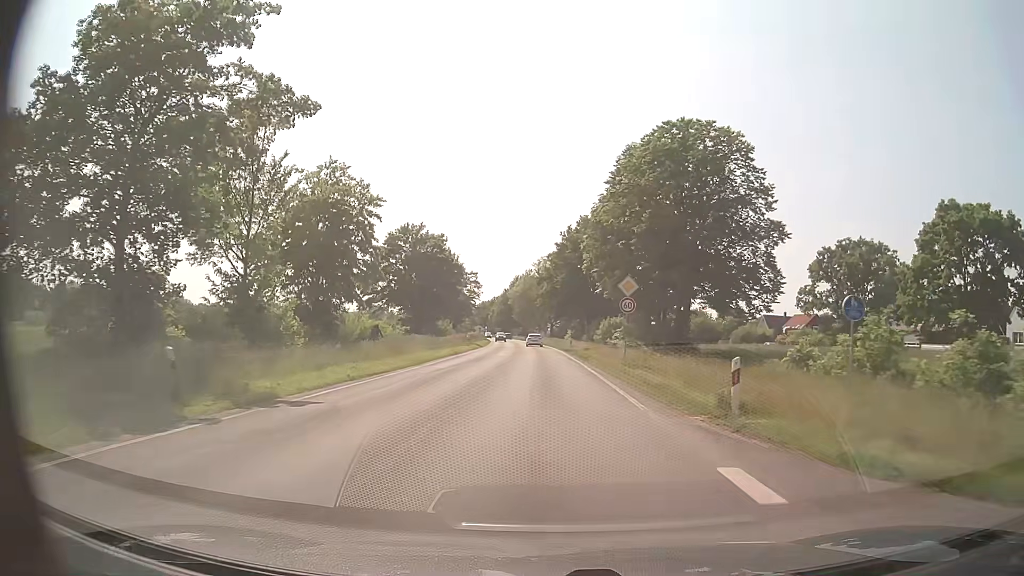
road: secondary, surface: asphalt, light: Day
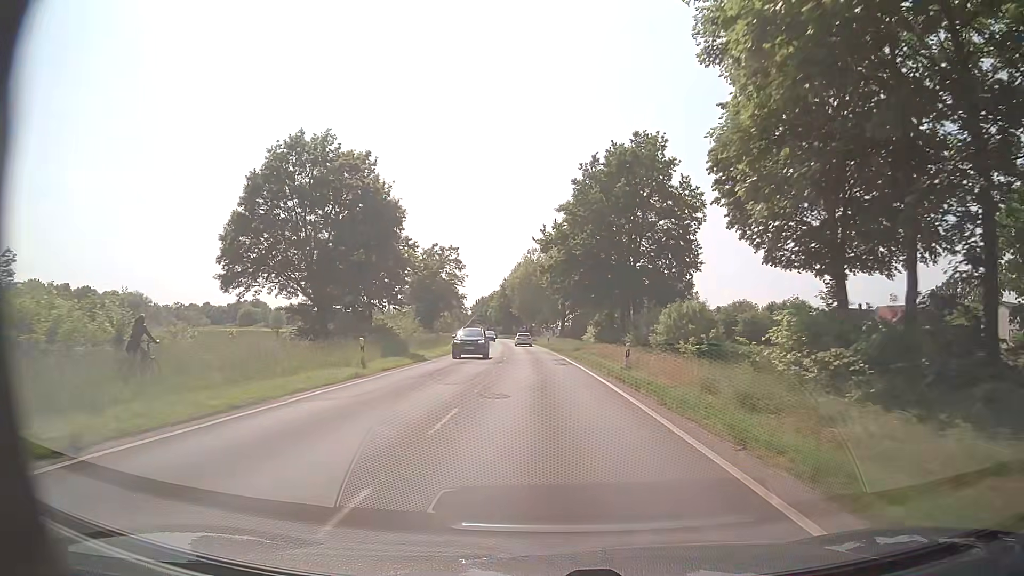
(-0.3, +35.5) m; -1°
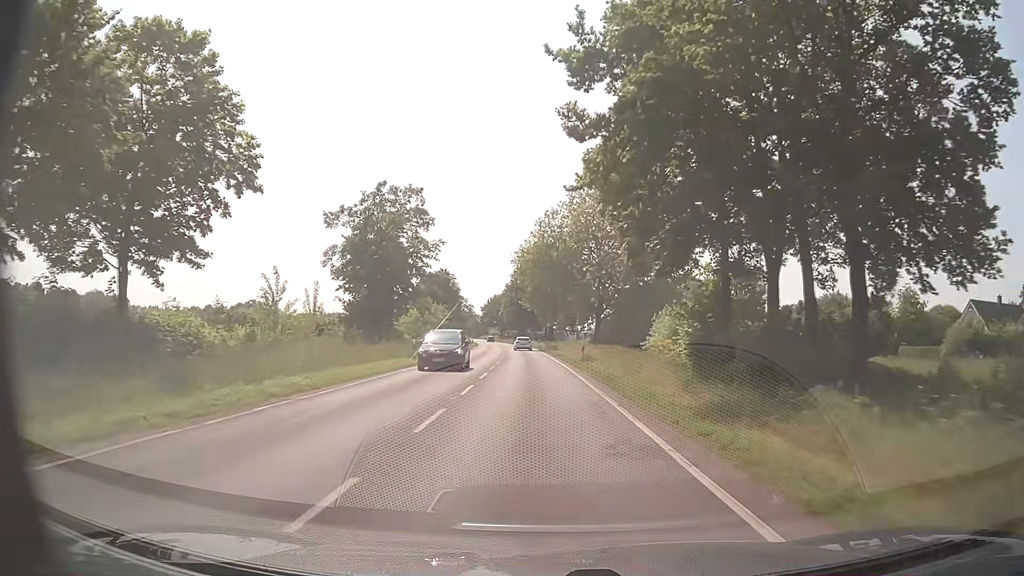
(-0.5, +37.4) m; -2°
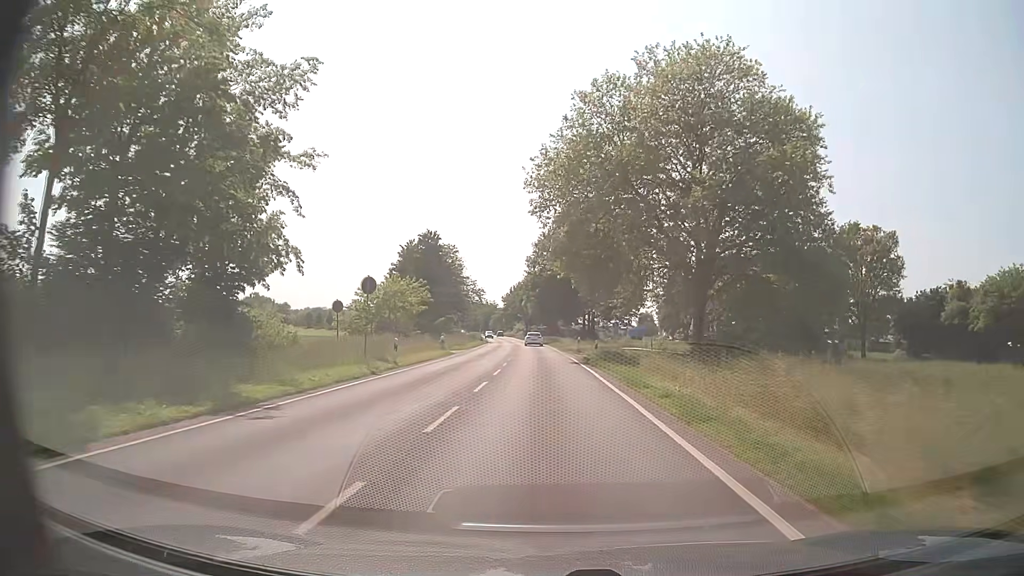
(-1.0, +38.5) m; -3°
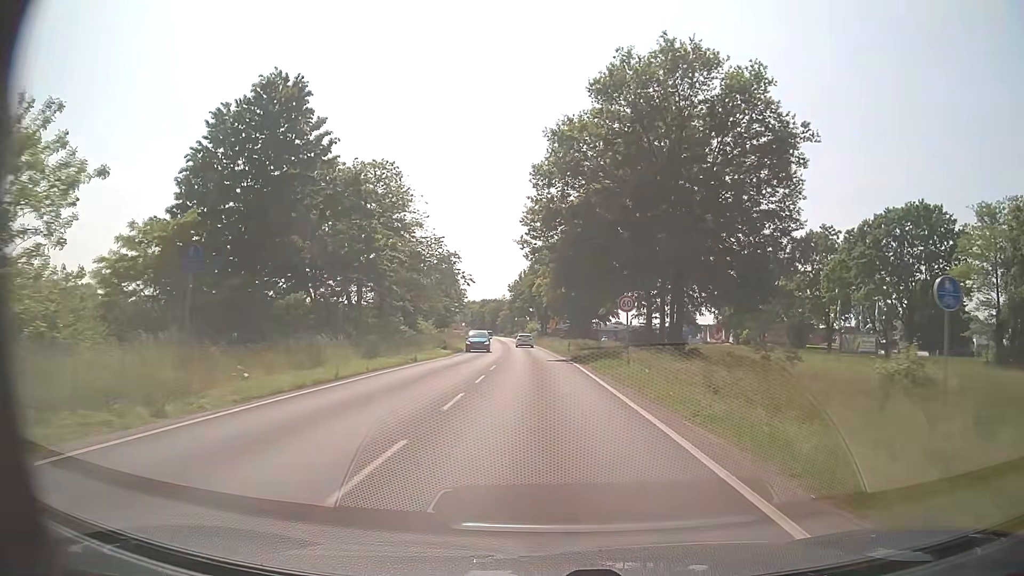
(-0.8, +48.4) m; -2°
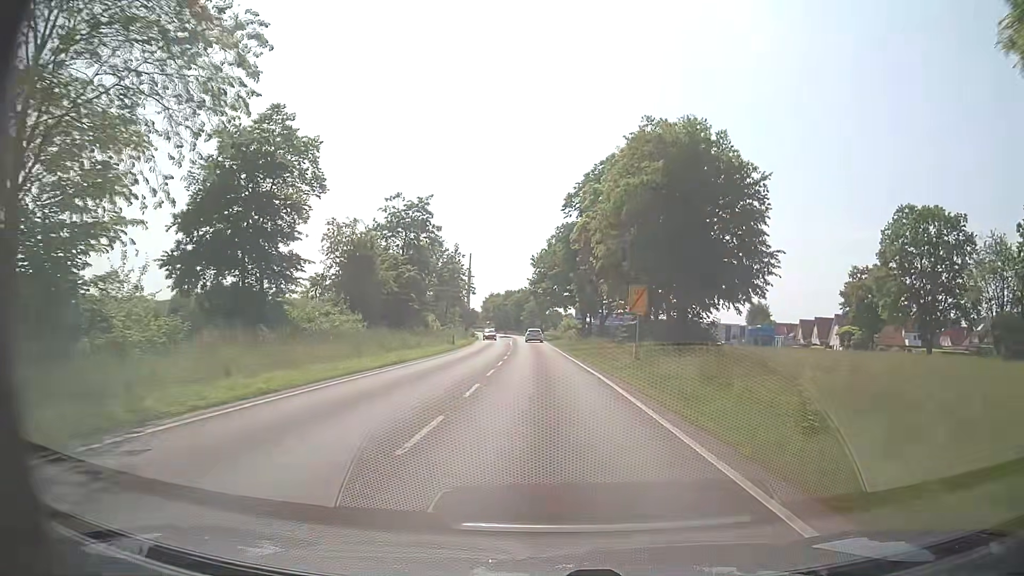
(-1.2, +48.5) m; -2°
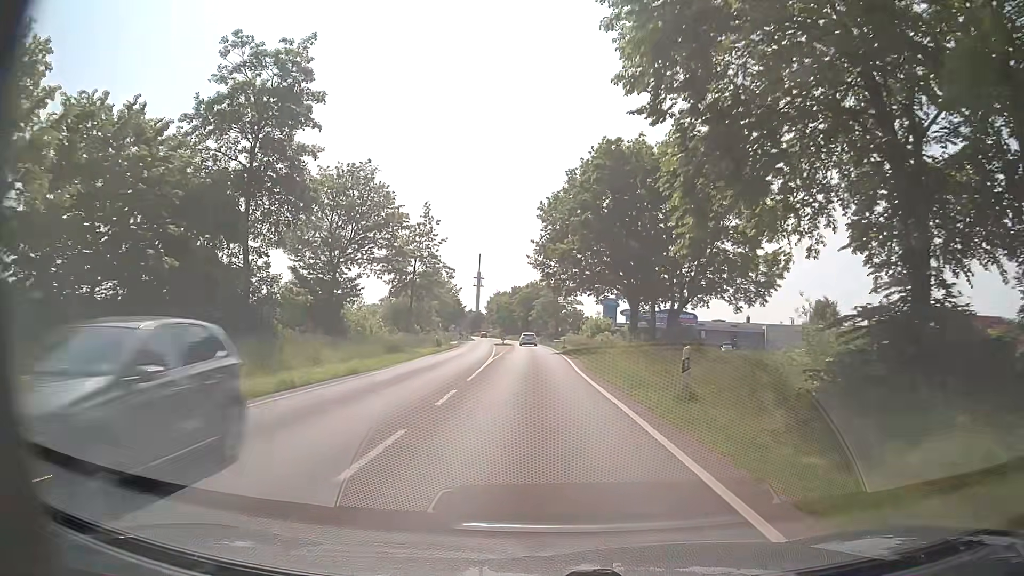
(-0.7, +39.3) m; -2°
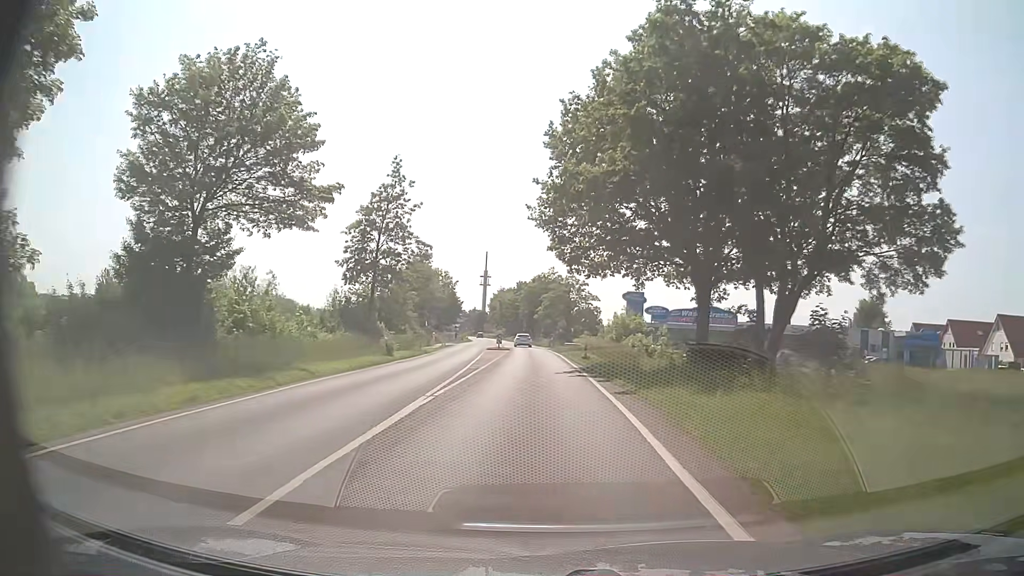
(-0.1, +19.8) m; -1°
(0, +10) (0, +20) (0, +30) (0, +40) (-1, +50) (-1, +60) (-2, +70) (-2, +80) (-3, +90) (-5, +100) m
